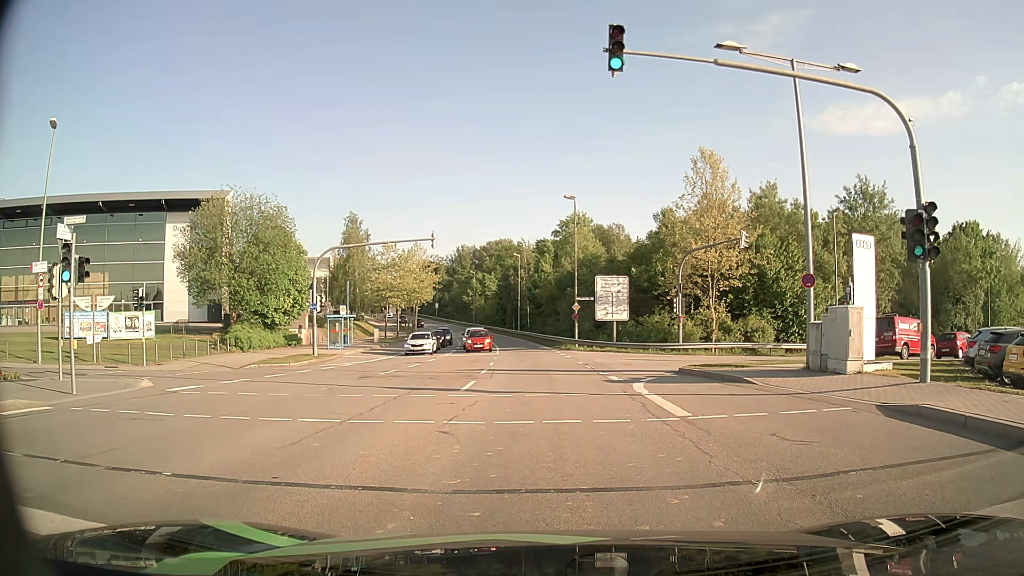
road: secondary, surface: asphalt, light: Day
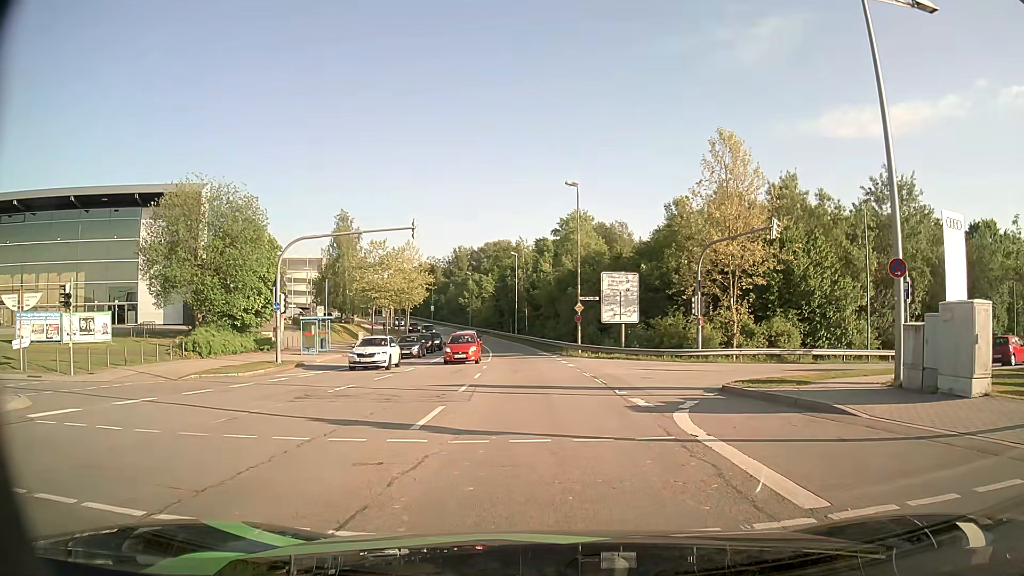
(+0.1, +5.7) m; +1°
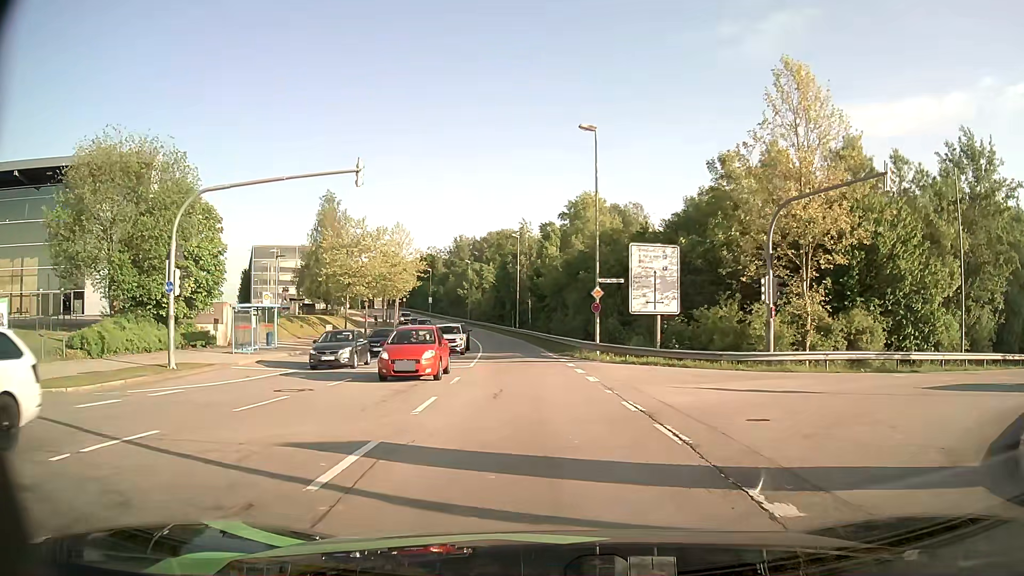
(0.0, +10.8) m; -1°
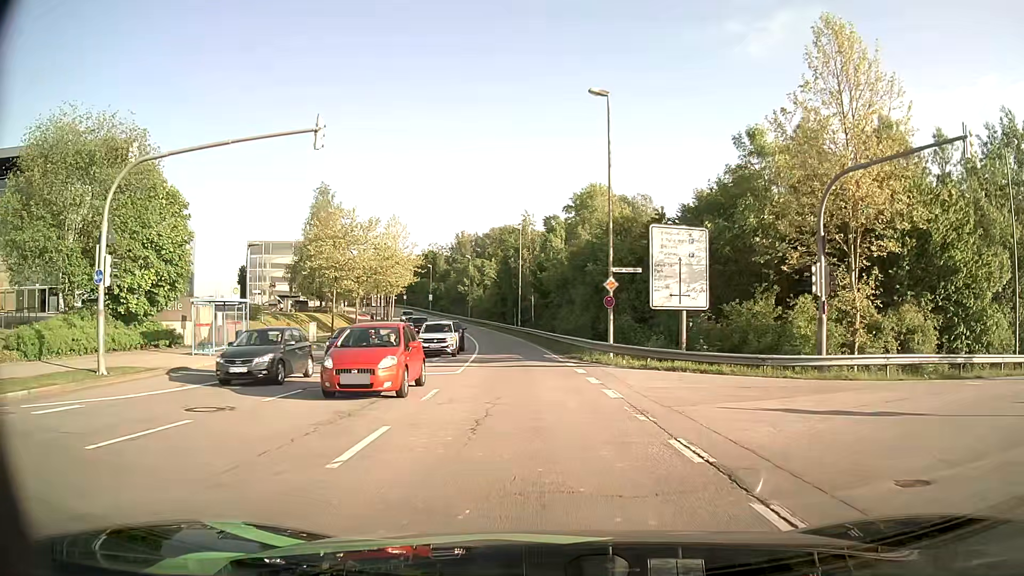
(0.0, +4.5) m; 0°
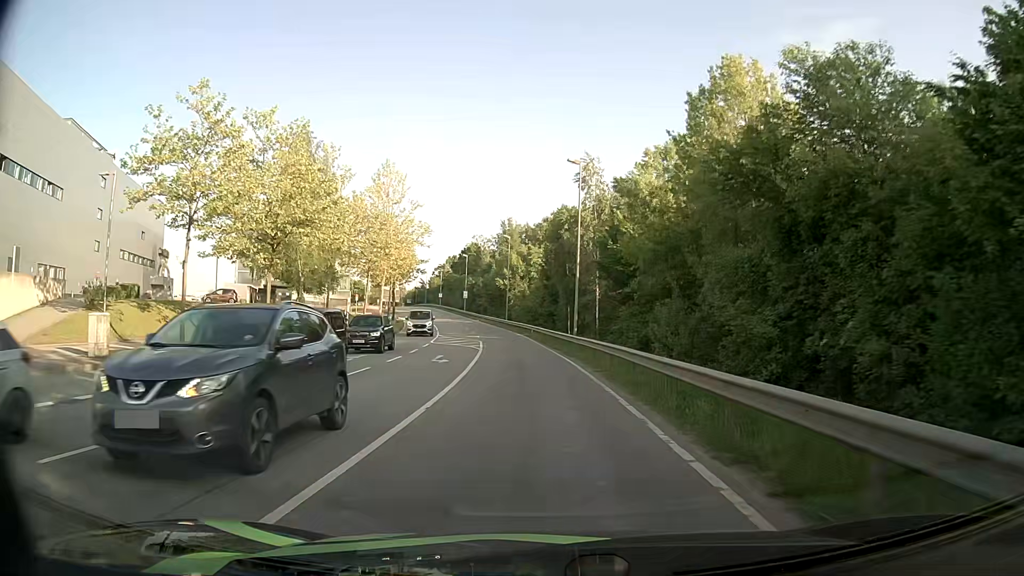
(-1.2, +28.6) m; -5°
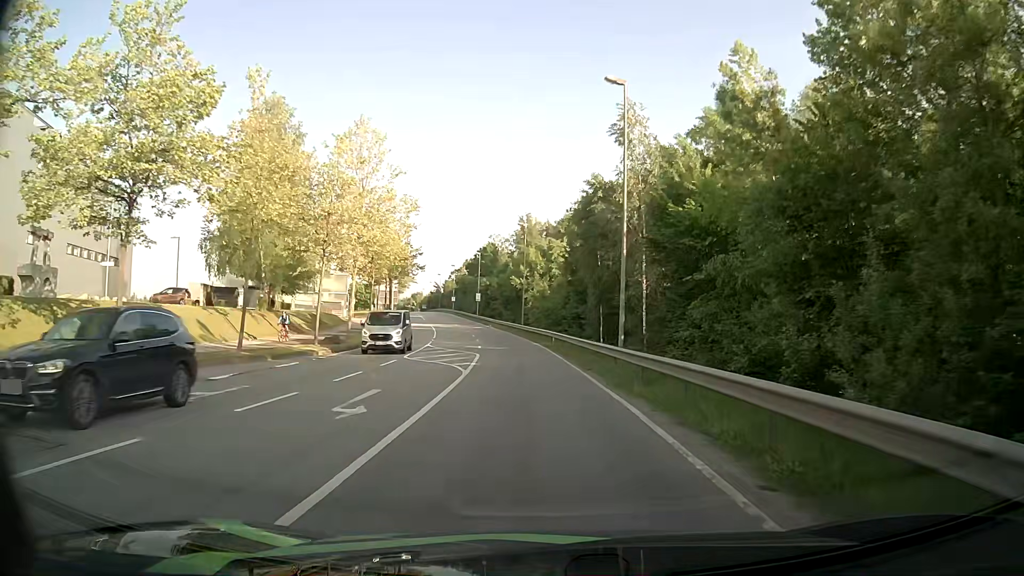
(-0.3, +13.5) m; -2°
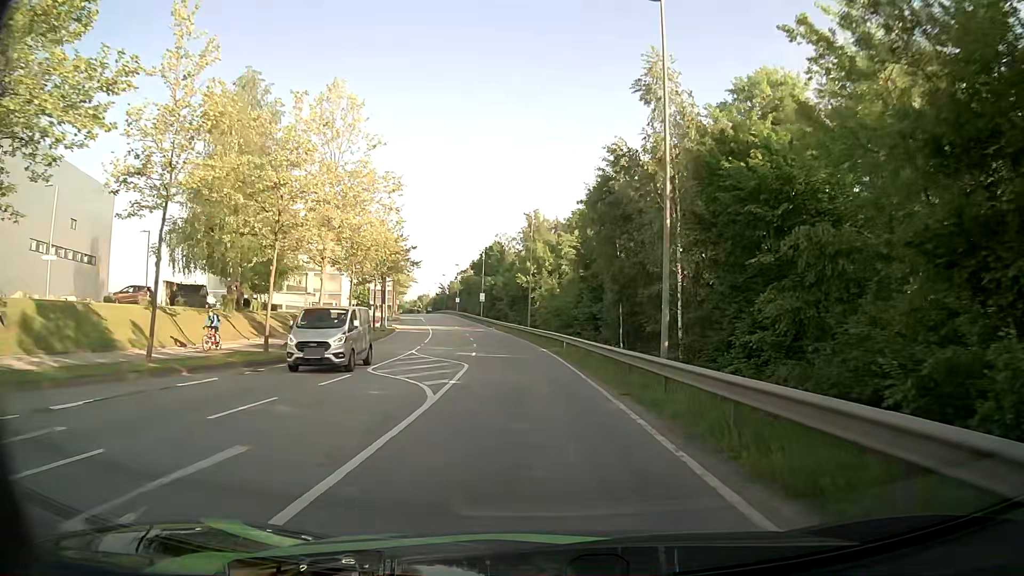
(0.0, +7.0) m; -1°
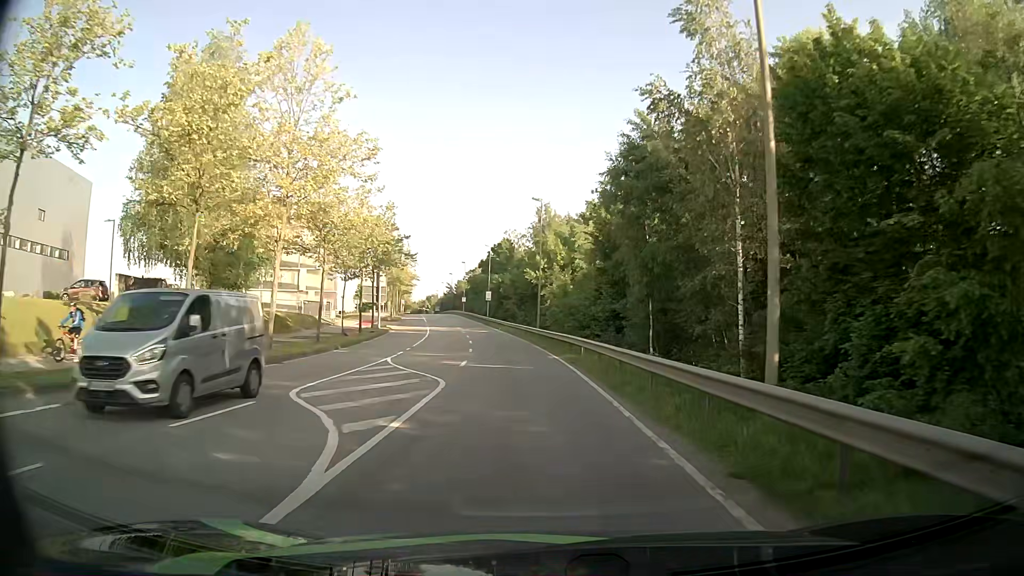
(-0.1, +7.2) m; -1°
